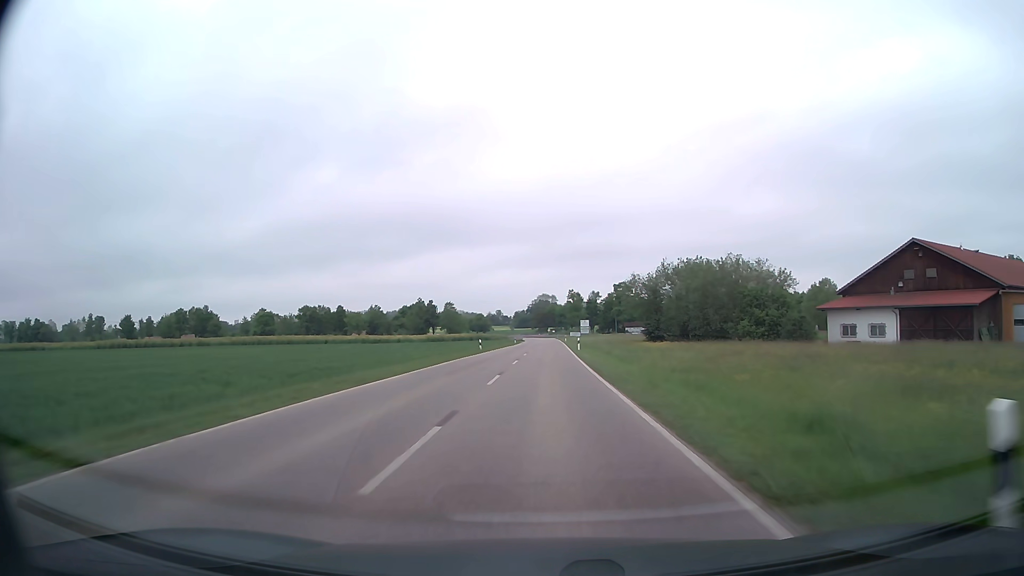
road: secondary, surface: asphalt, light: Day
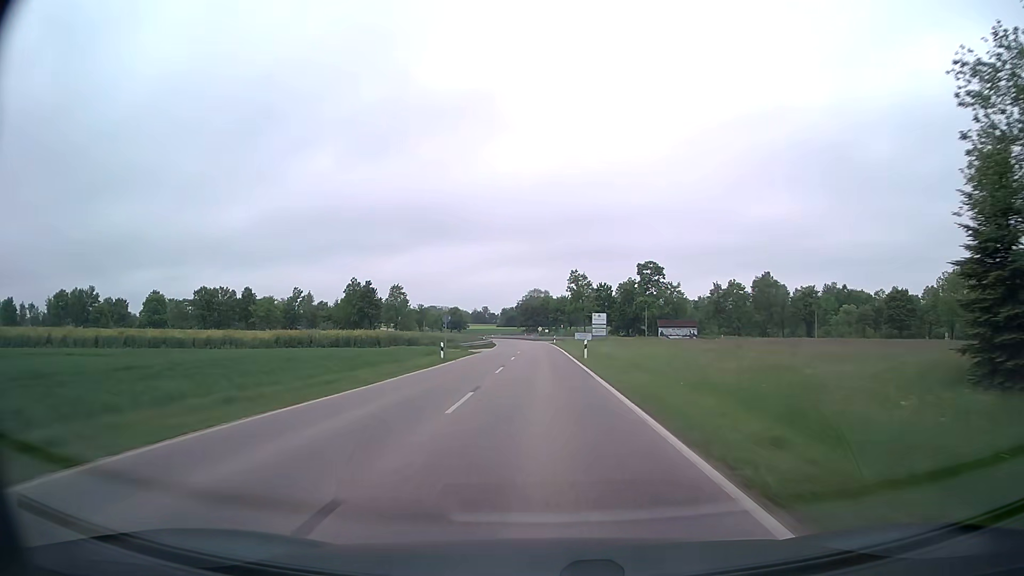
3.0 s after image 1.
(+0.5, +66.8) m; +1°
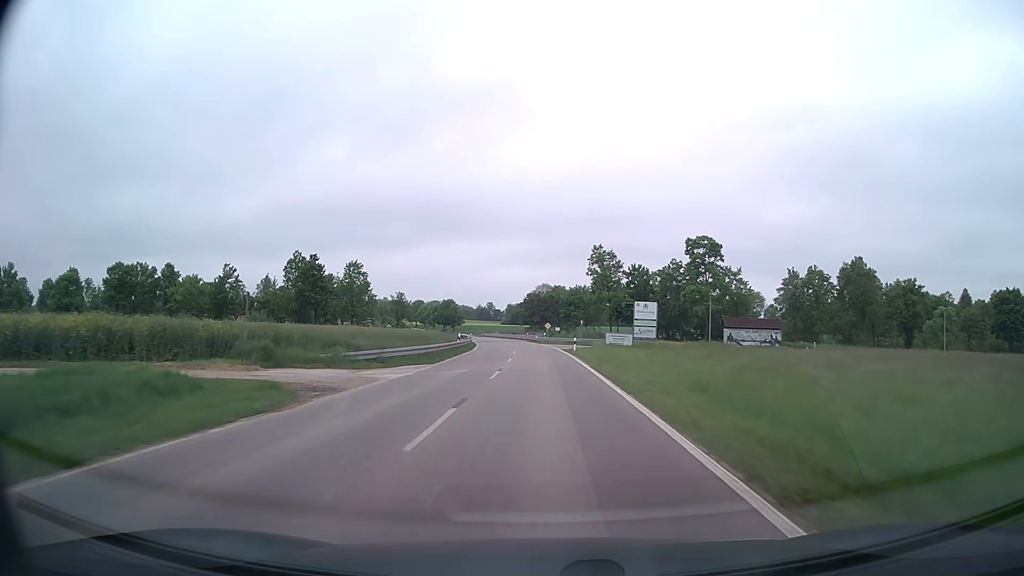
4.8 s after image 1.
(-0.2, +39.8) m; -1°
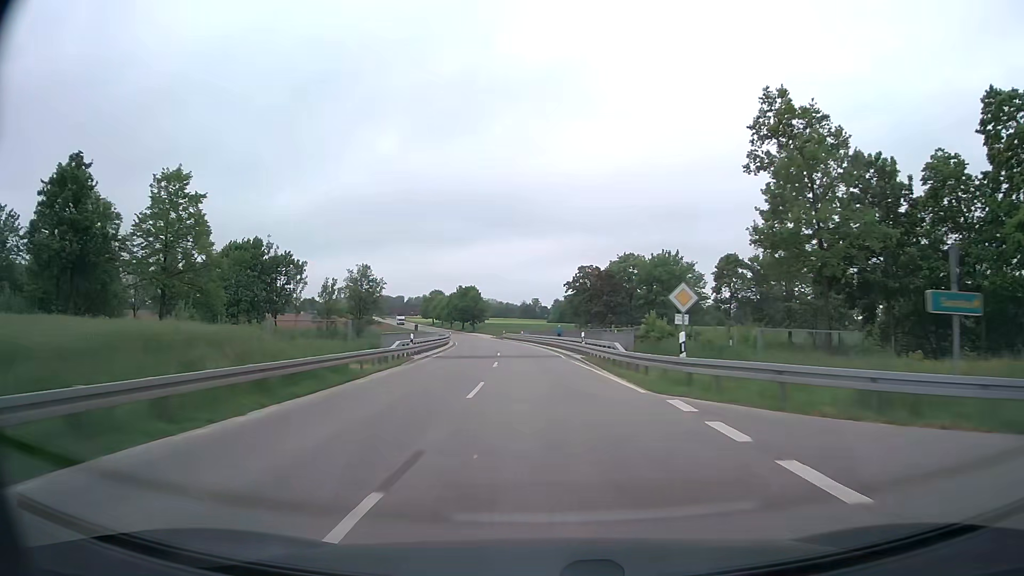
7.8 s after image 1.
(-1.7, +66.4) m; -4°
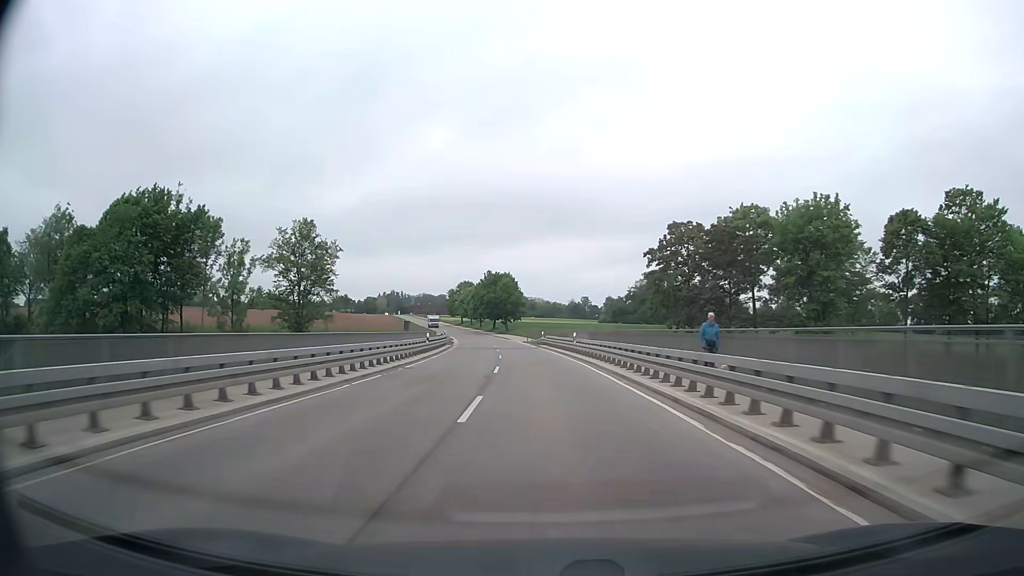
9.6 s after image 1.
(-1.5, +40.1) m; -4°
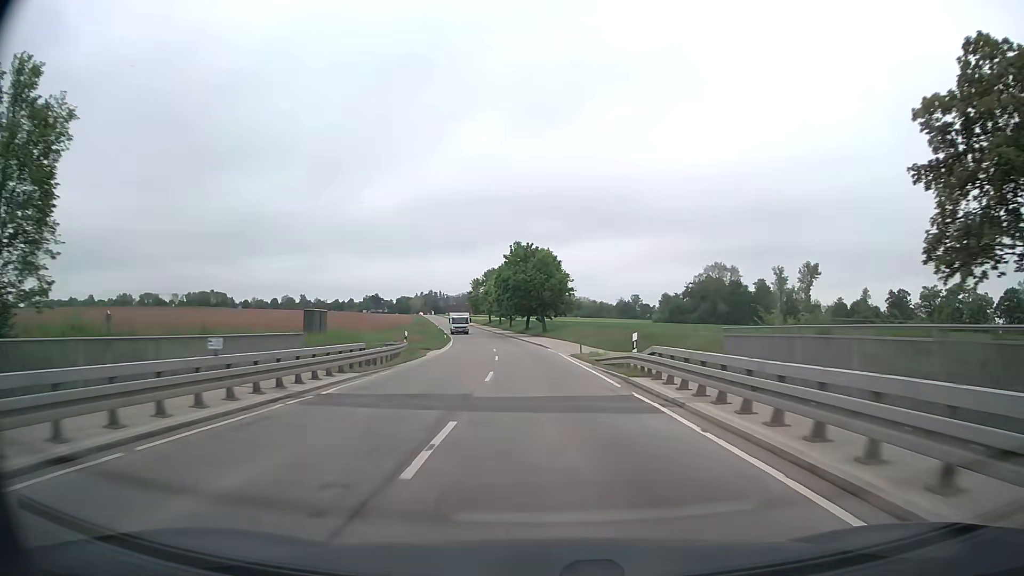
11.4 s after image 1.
(-1.3, +39.8) m; -4°
